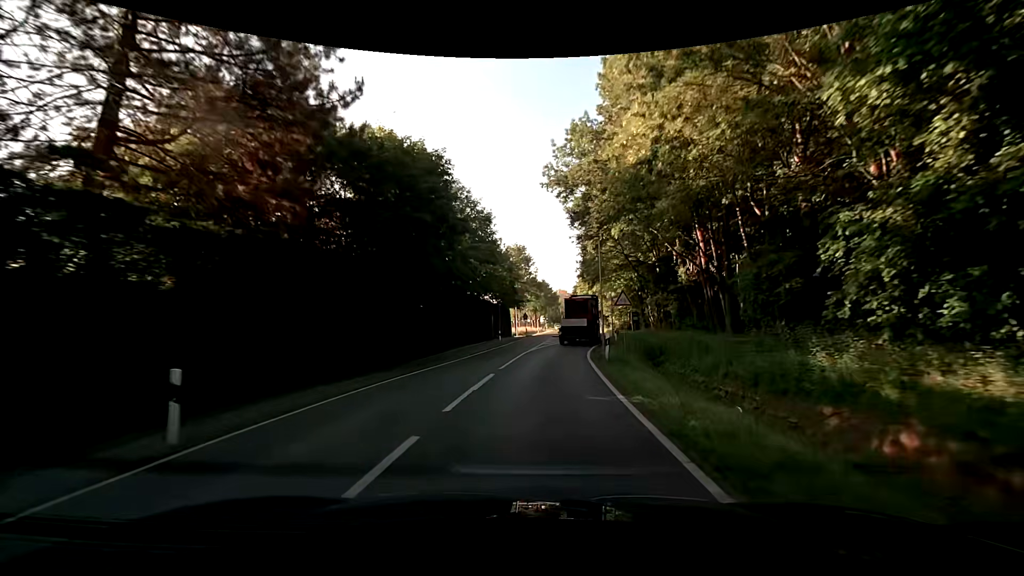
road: secondary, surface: asphalt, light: Day
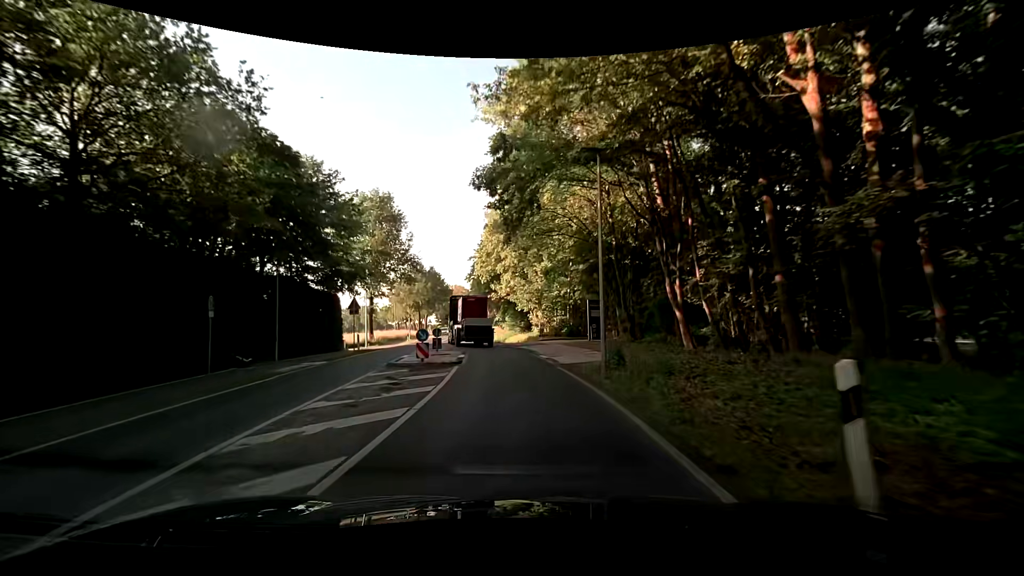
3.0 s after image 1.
(+3.9, +38.6) m; +11°
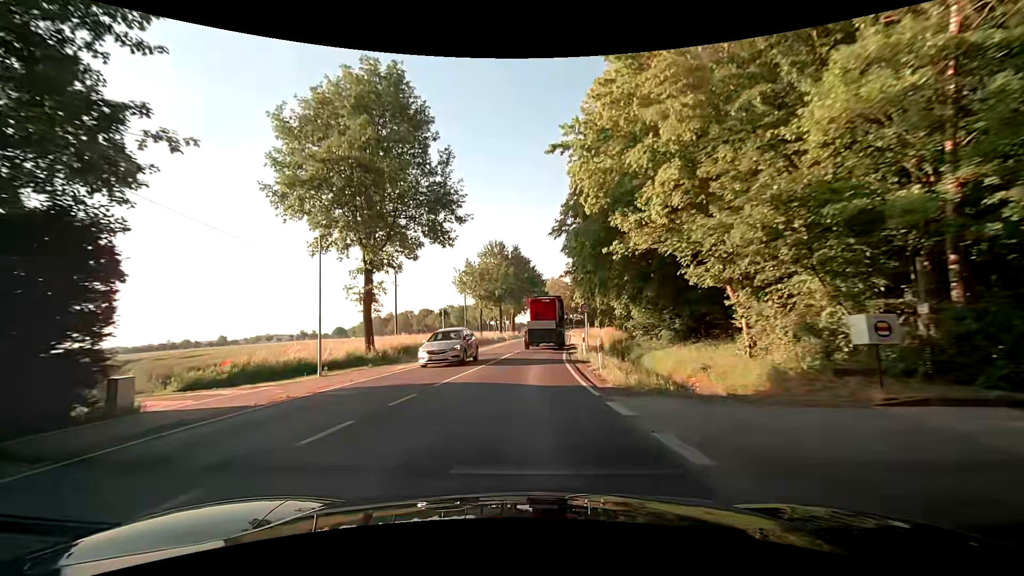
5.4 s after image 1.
(-1.7, +31.0) m; -9°
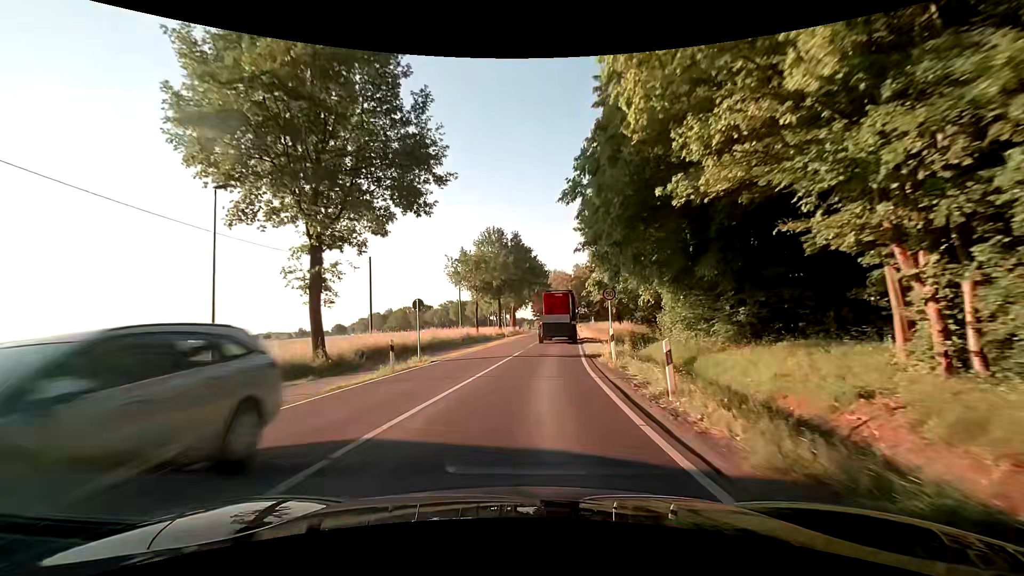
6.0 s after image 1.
(-0.2, +7.8) m; -1°
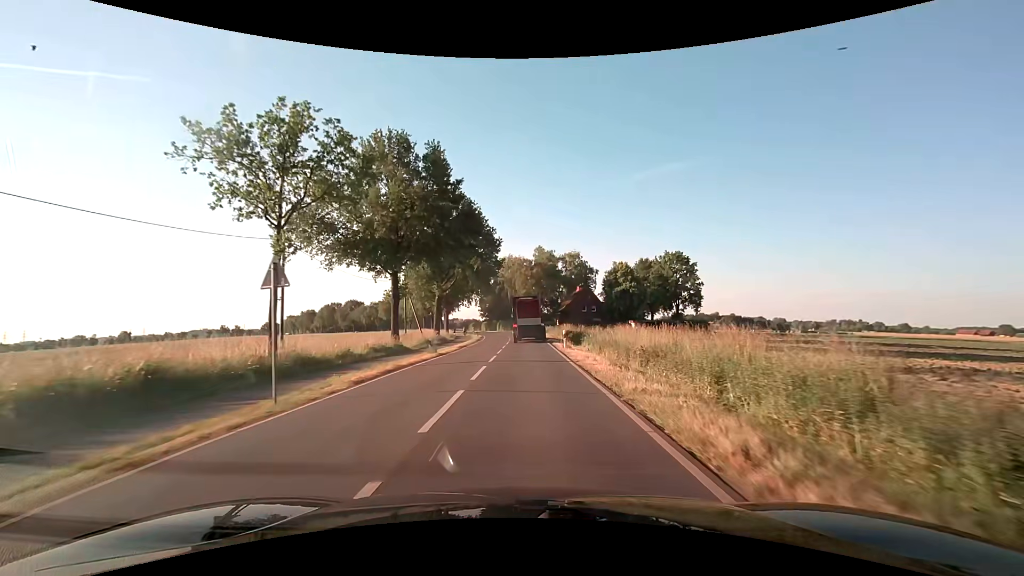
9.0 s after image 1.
(+2.3, +38.8) m; +5°
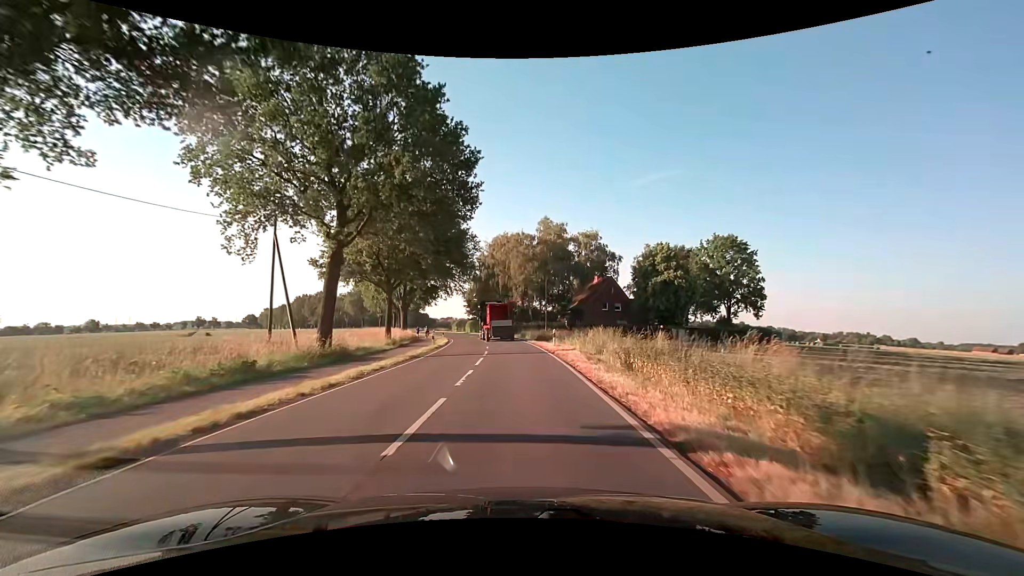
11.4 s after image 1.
(+0.4, +31.1) m; +1°
(0, +10) (0, +20) (-1, +30) (-1, +40) (-2, +50) (-4, +60) (-6, +70) (-8, +79) (-10, +89) (-12, +99) m
